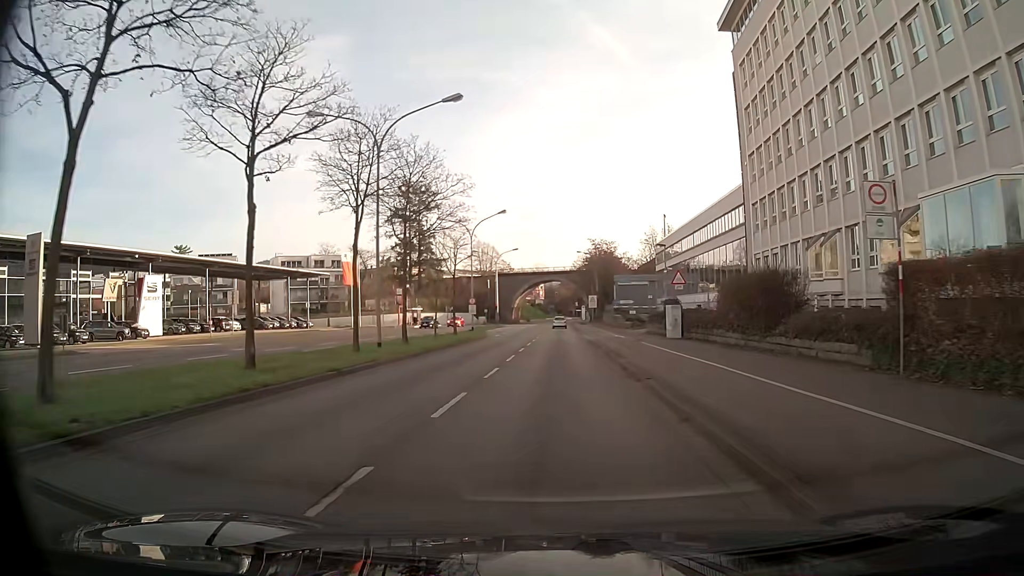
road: primary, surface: asphalt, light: Day
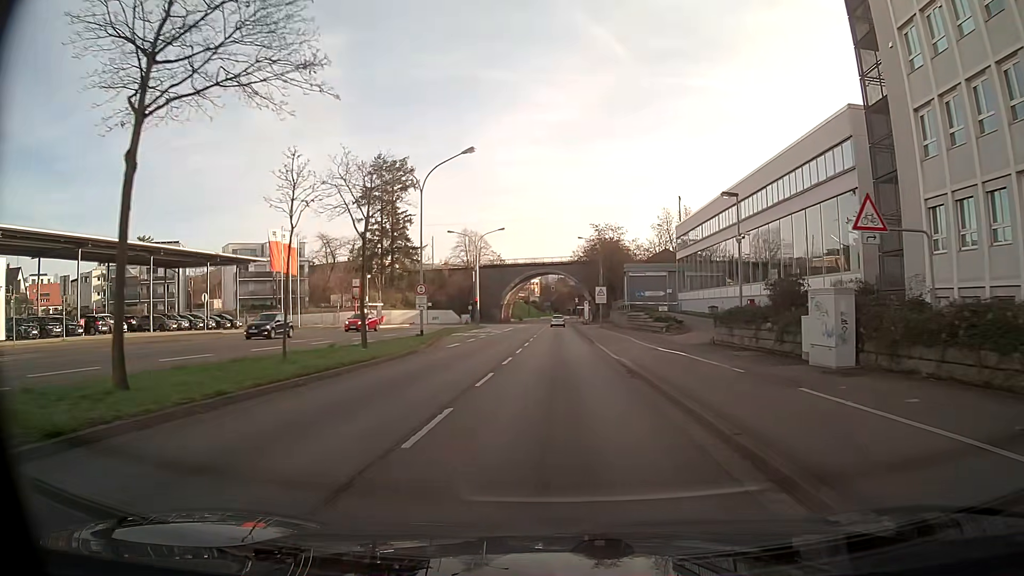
(+0.1, +20.6) m; 0°
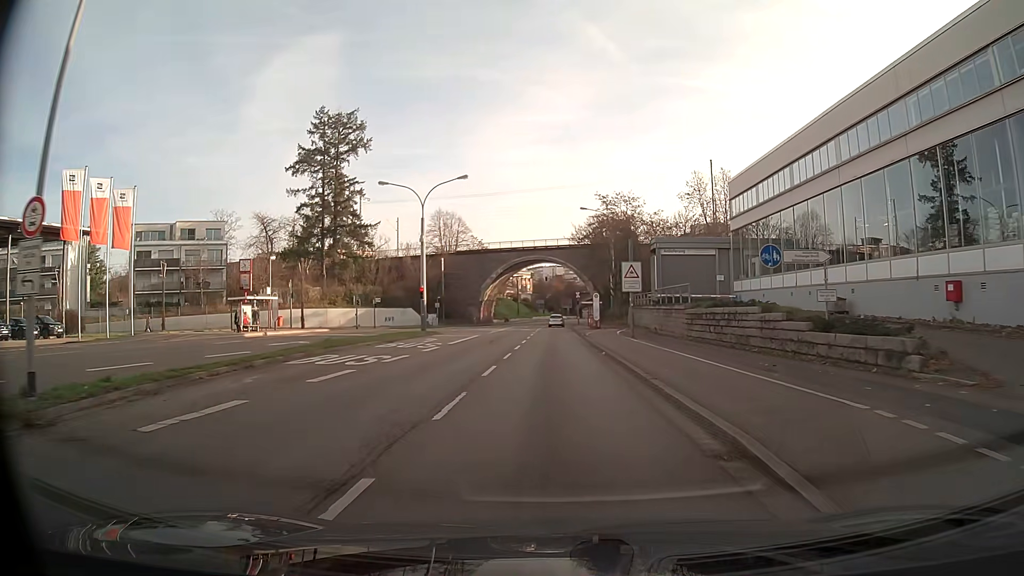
(+0.2, +28.7) m; 0°
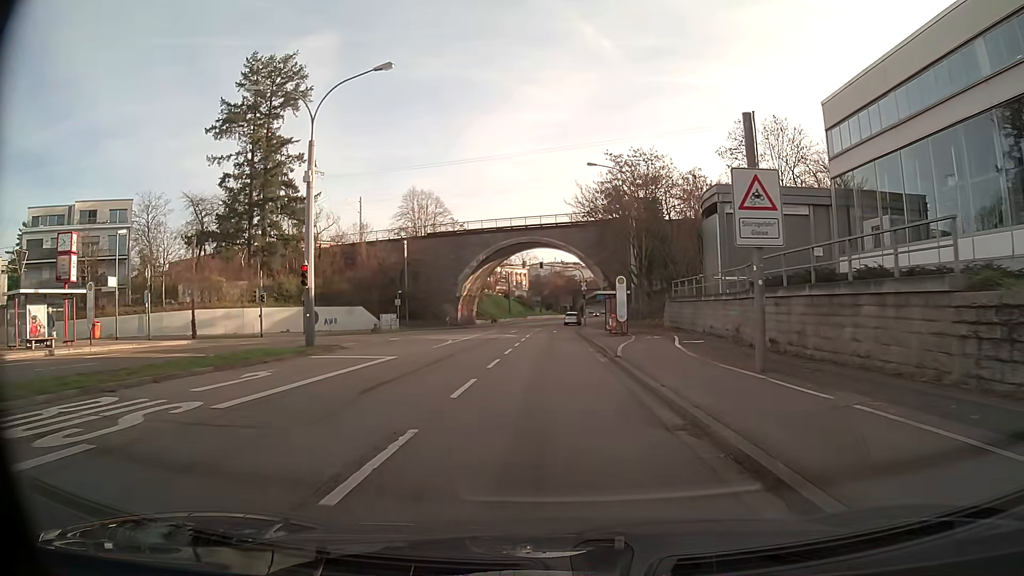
(0.0, +22.1) m; 0°
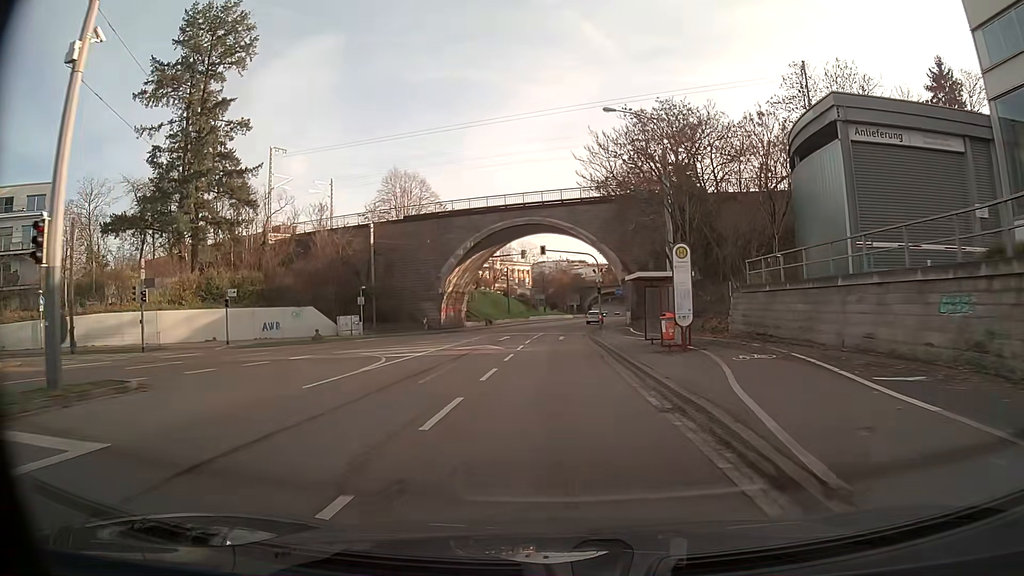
(-0.1, +14.9) m; 0°
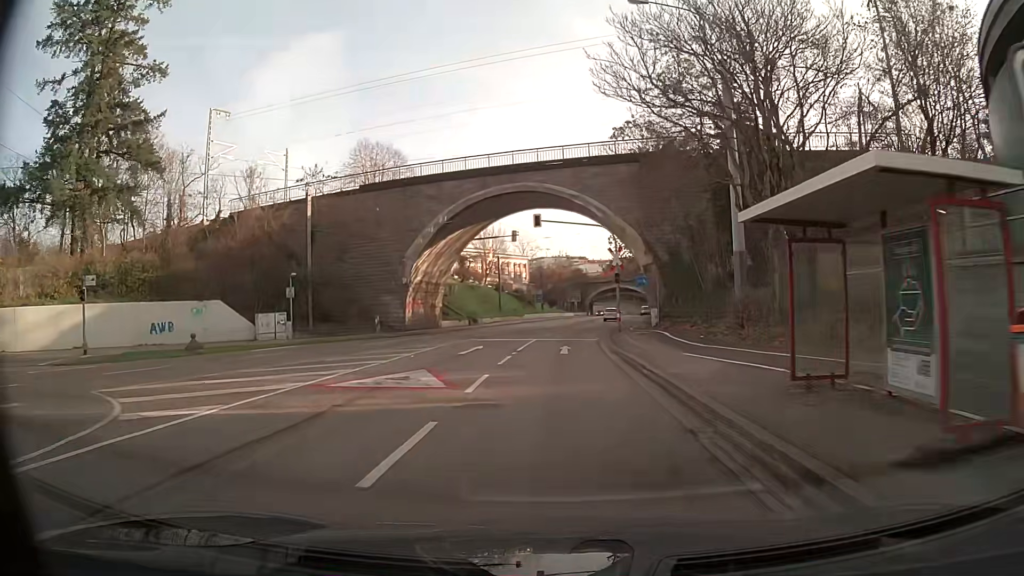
(0.0, +14.8) m; 0°
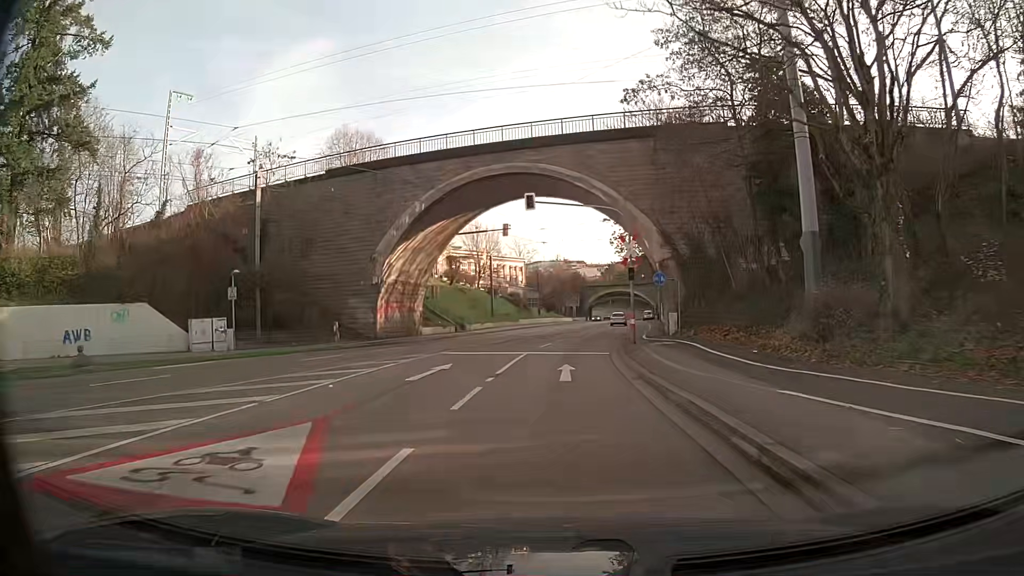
(0.0, +7.4) m; 0°
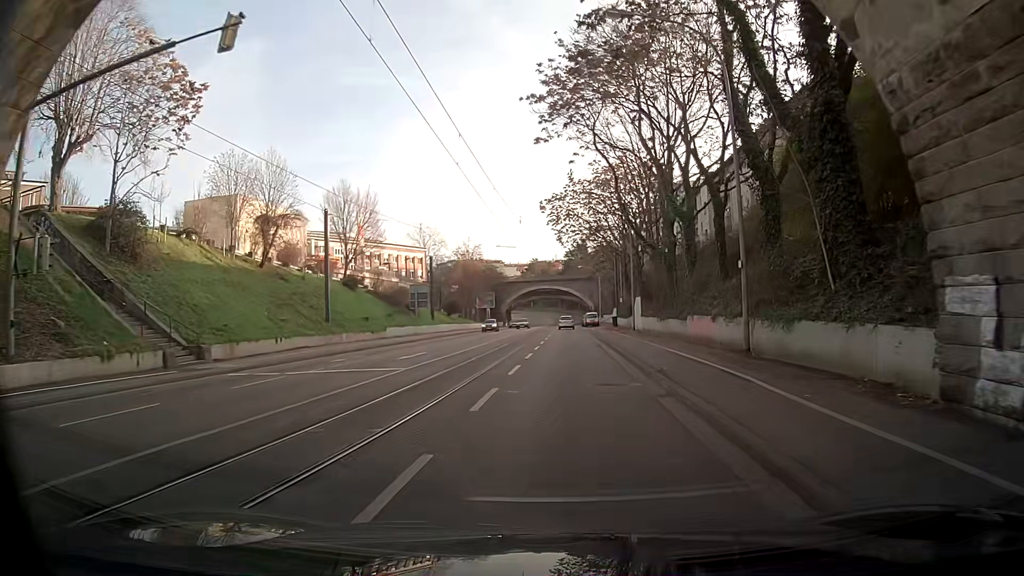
(+1.8, +36.8) m; +7°
(0, +10) (+1, +20) (+1, +30) (+1, +40) (+1, +50) (+1, +60) (+1, +70) (+1, +80) (+1, +90) (+1, +100) m
